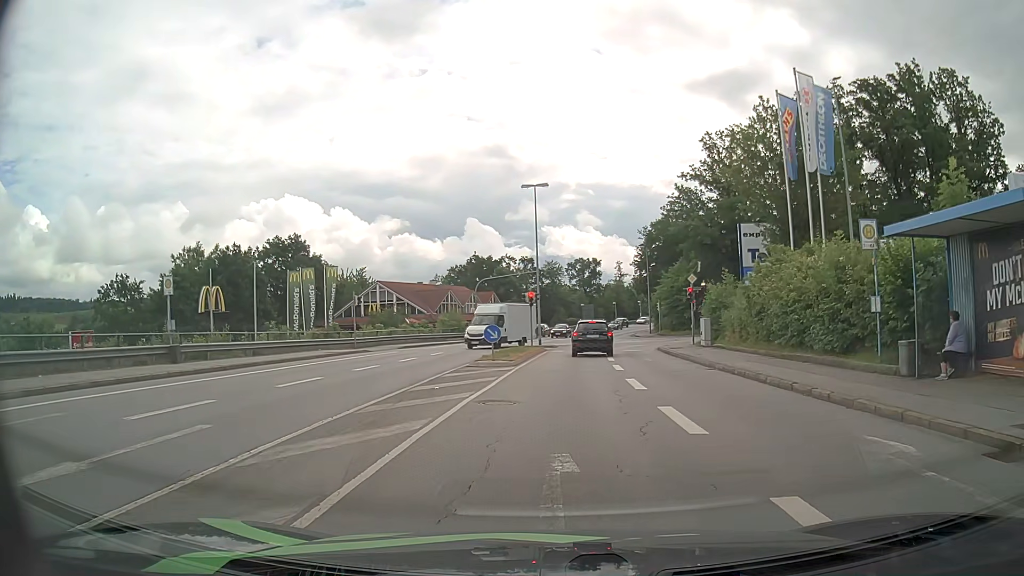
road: tertiary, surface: asphalt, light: Day
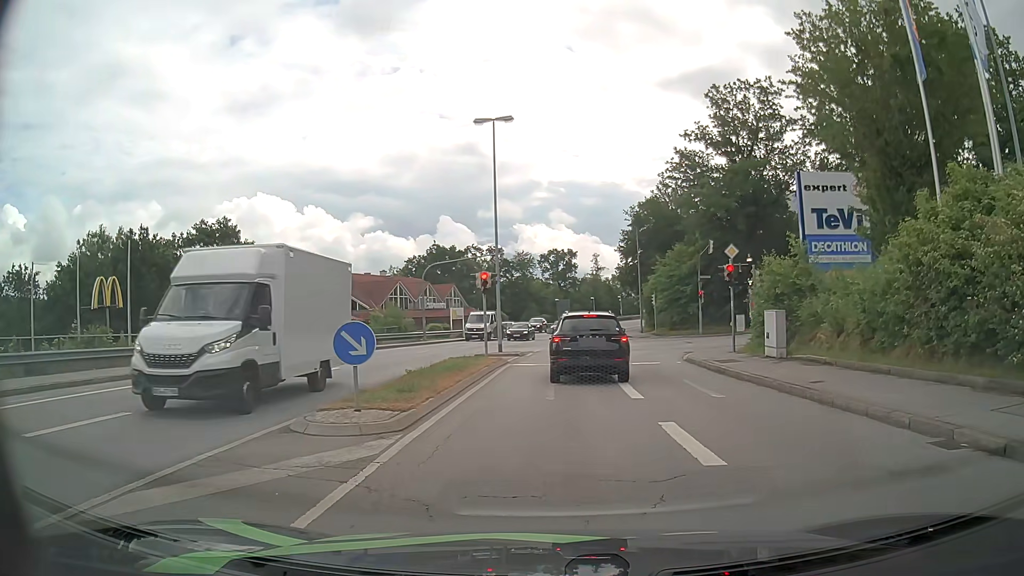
(+0.3, +13.6) m; +3°
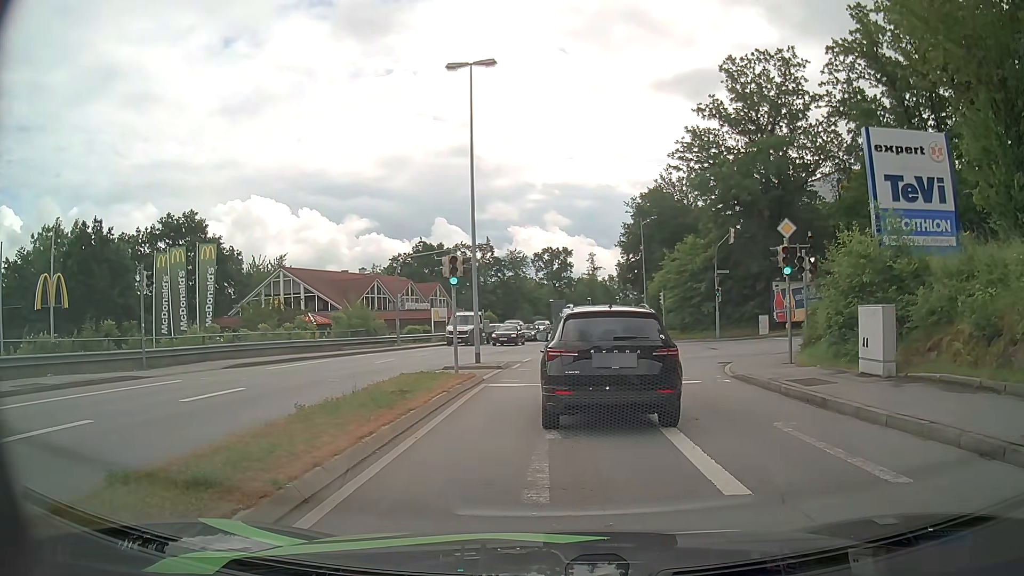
(0.0, +6.6) m; 0°
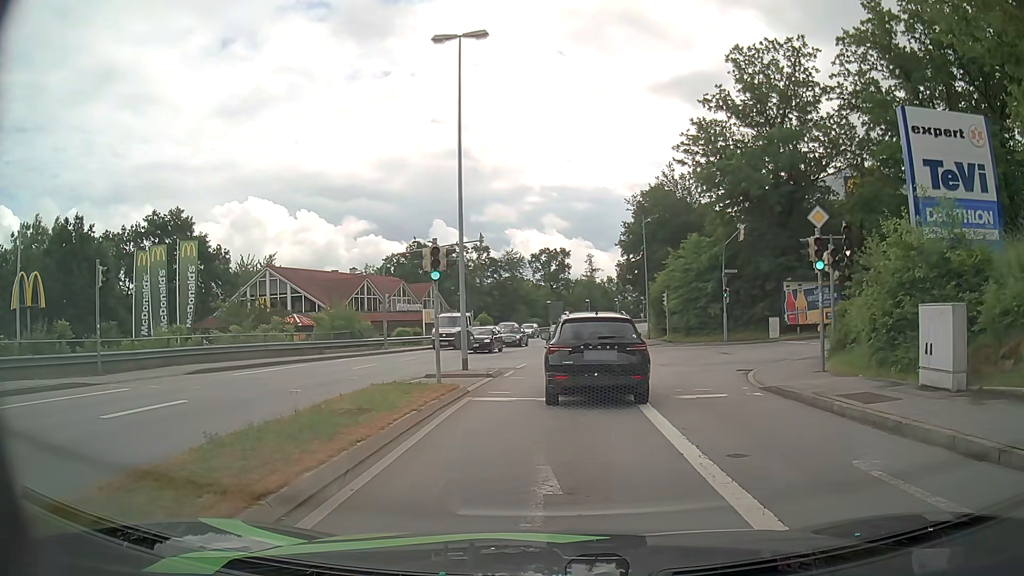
(0.0, +2.8) m; 0°
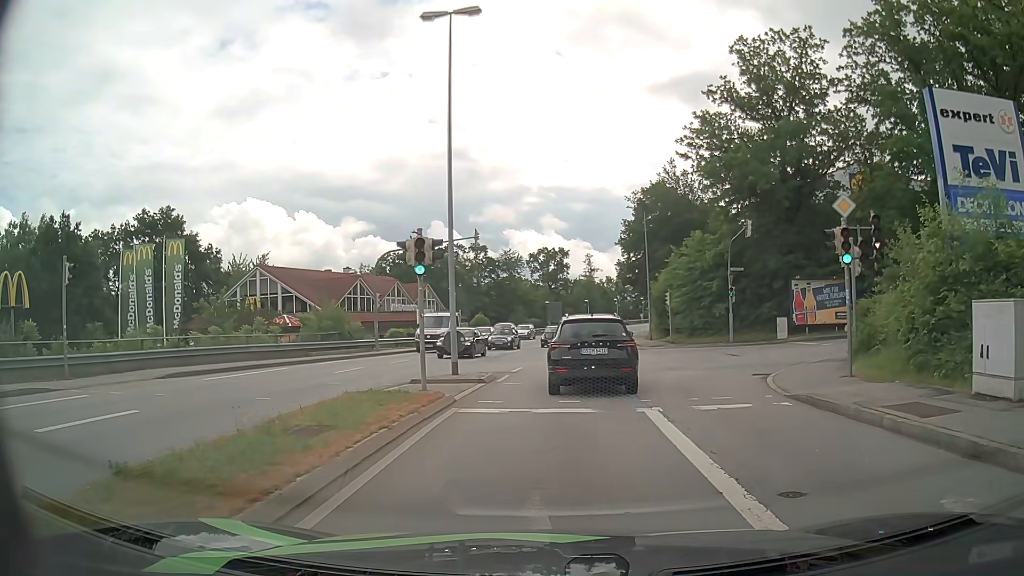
(0.0, +1.9) m; 0°
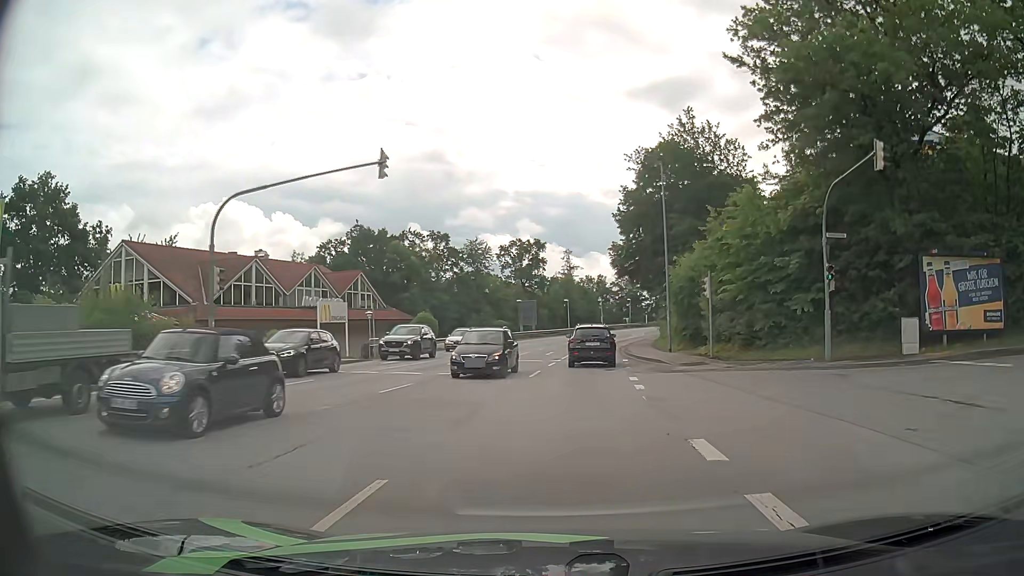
(+0.3, +17.8) m; +2°
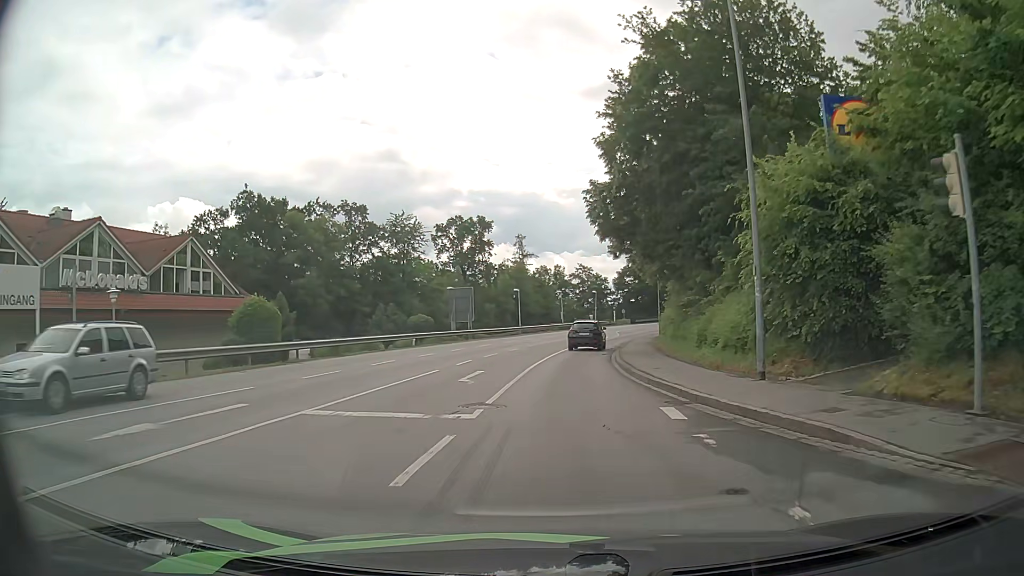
(+0.9, +21.3) m; +4°
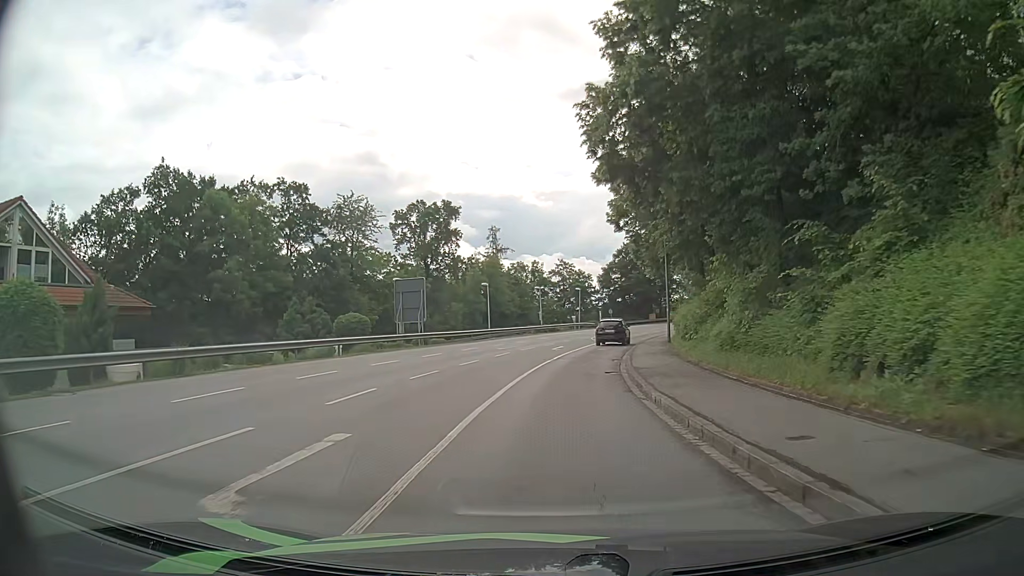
(+0.1, +12.4) m; +2°
